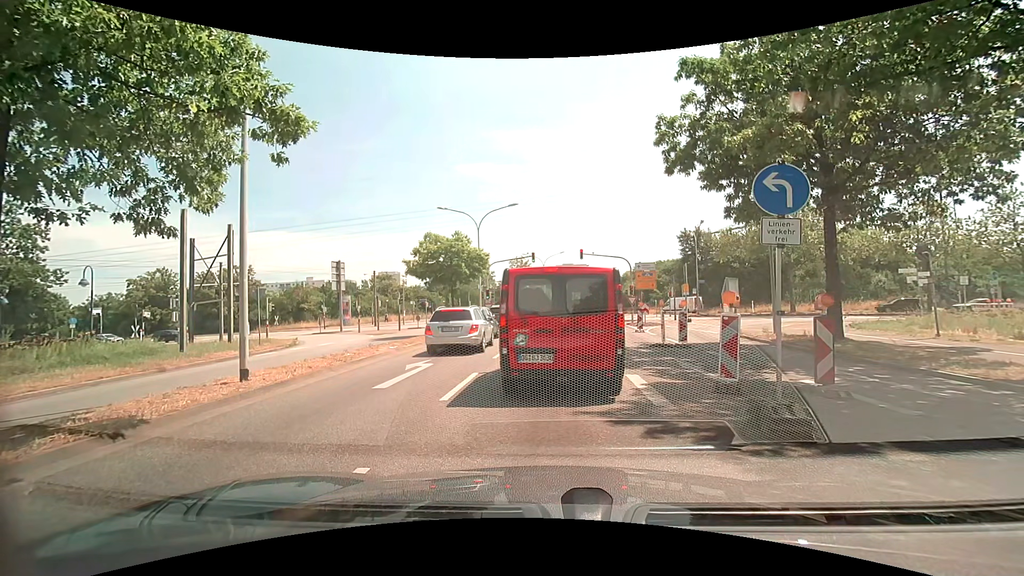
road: secondary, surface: asphalt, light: Day
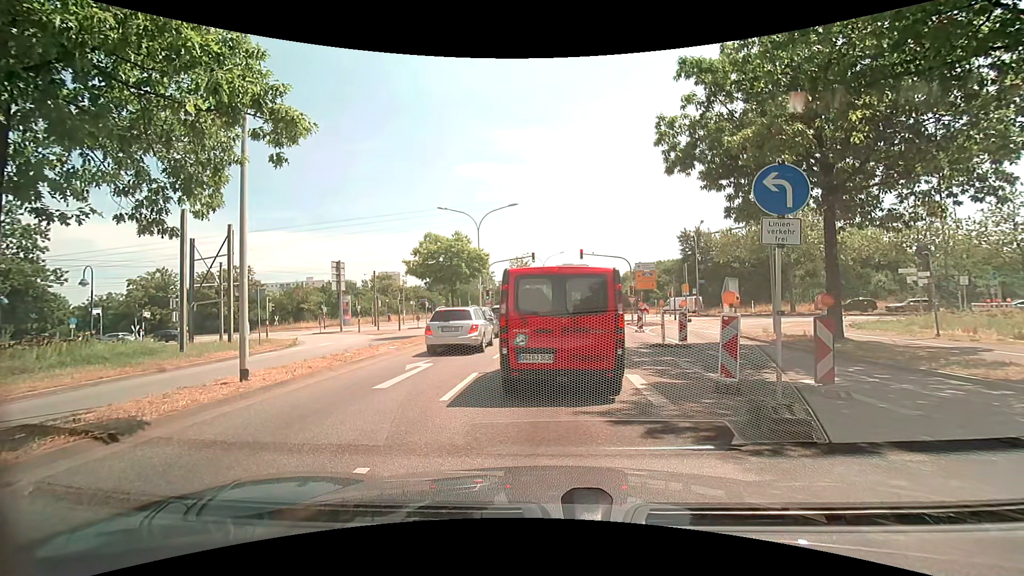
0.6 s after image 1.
(0.0, 0.0) m; 0°
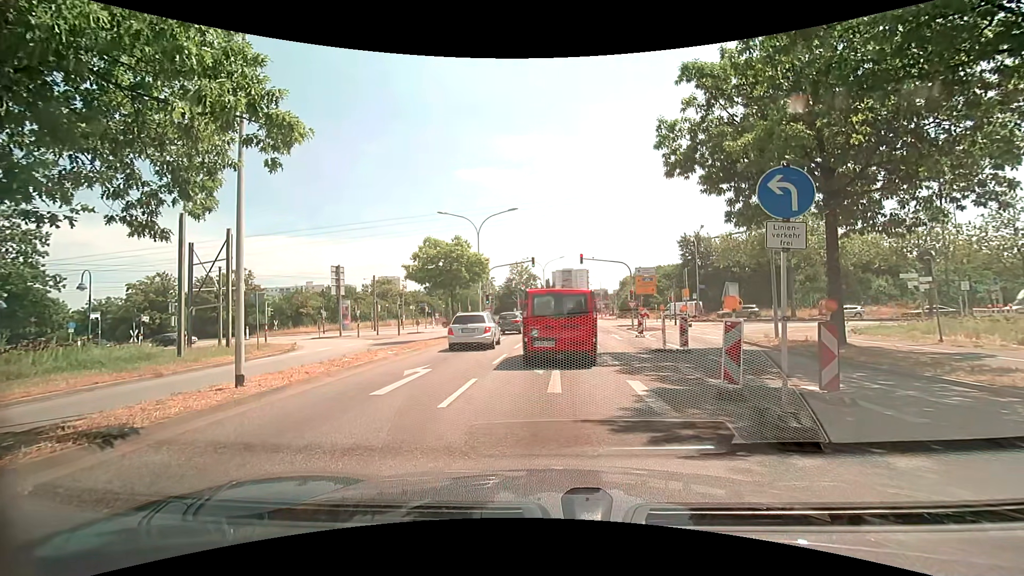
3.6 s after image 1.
(0.0, +0.2) m; 0°
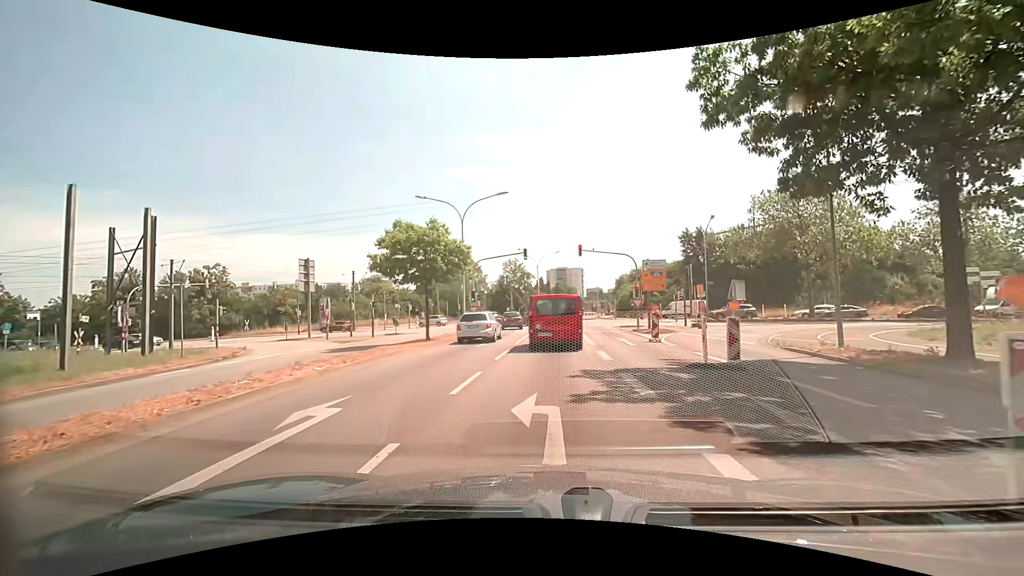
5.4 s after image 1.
(0.0, +5.6) m; -1°
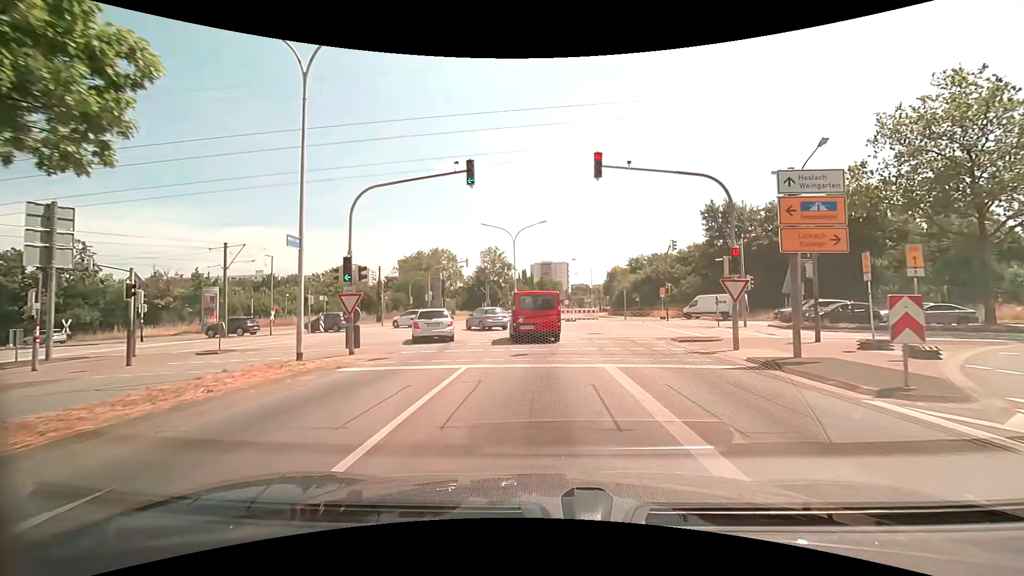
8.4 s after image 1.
(+0.6, +21.6) m; +3°
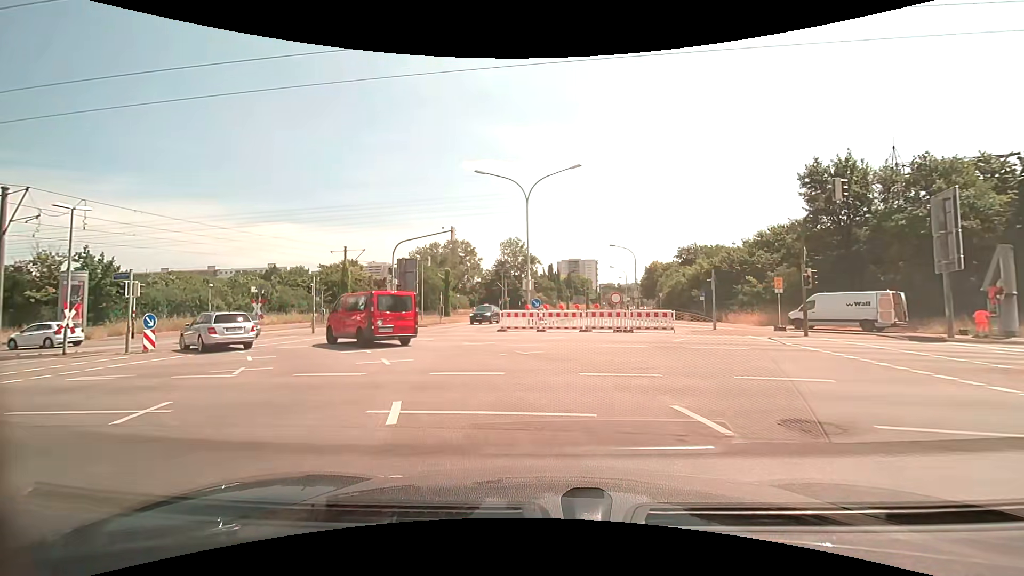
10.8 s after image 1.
(-0.3, +18.7) m; -3°
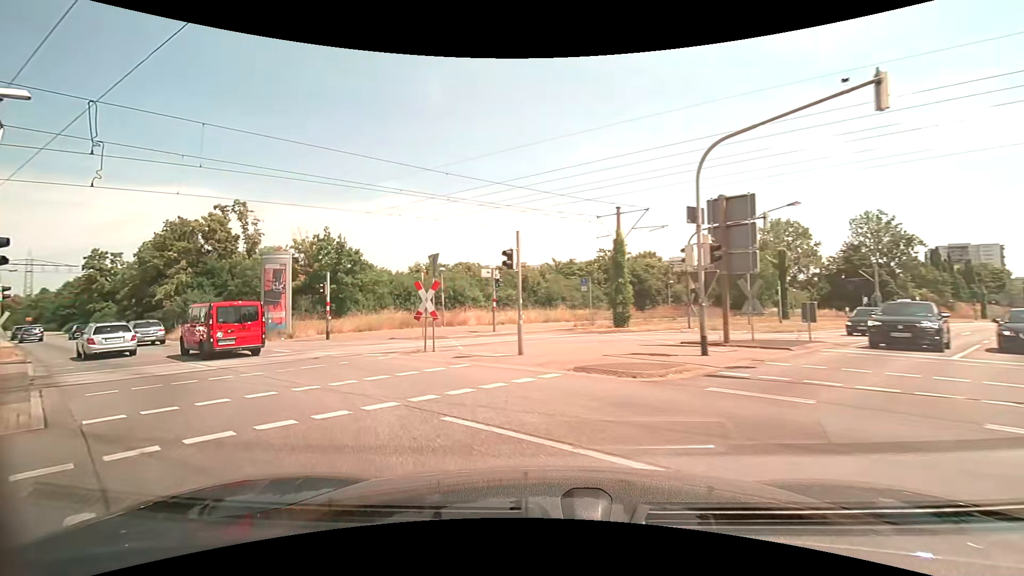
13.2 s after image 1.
(-4.4, +18.1) m; -32°
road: primary
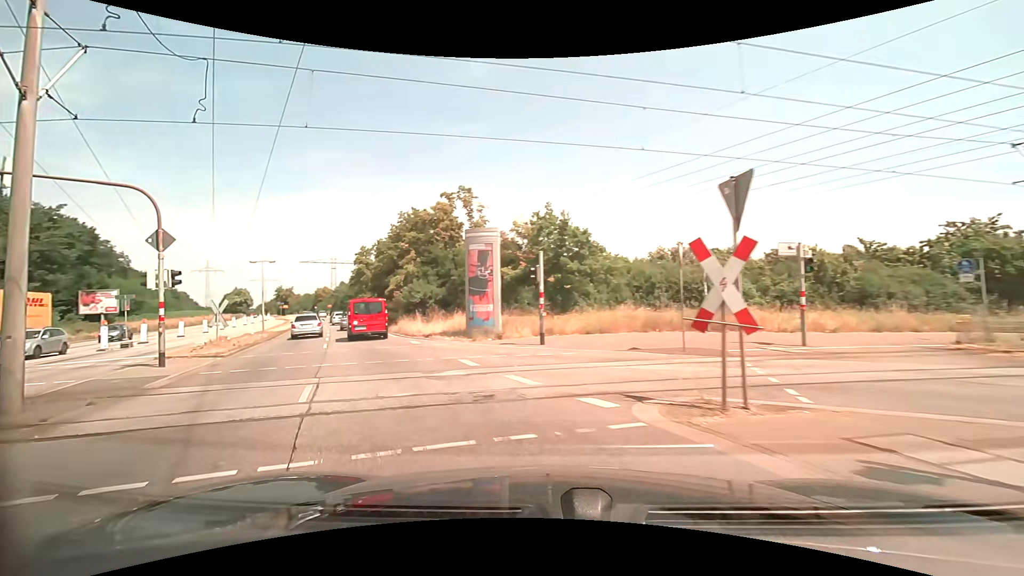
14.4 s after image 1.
(-1.9, +8.5) m; -28°
(-2, +10) (-6, +19) (-10, +28) (-14, +37) (-19, +46) (-23, +55) (-28, +64) (-32, +73) (-37, +82) (-42, +90) m
